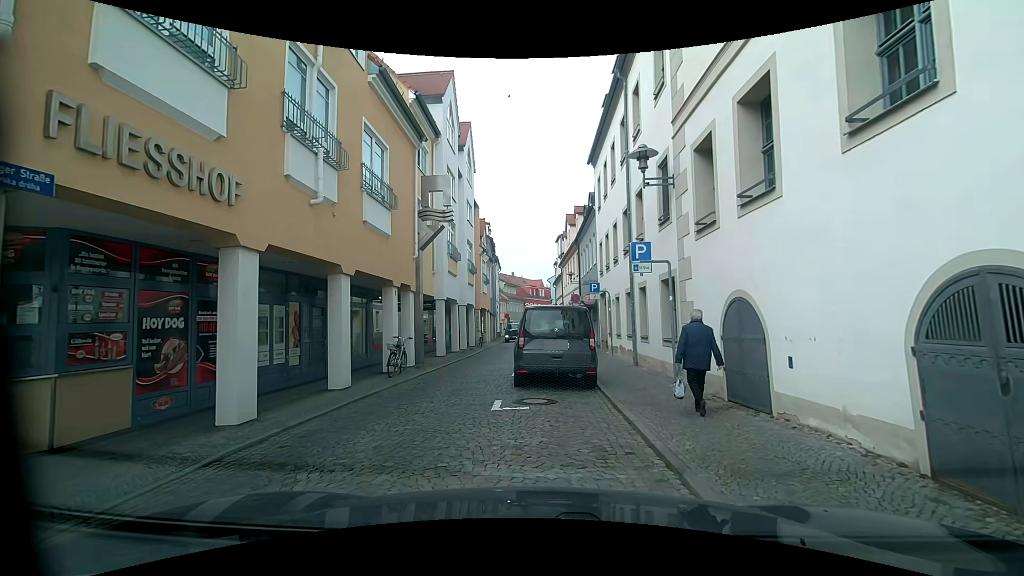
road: residential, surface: sett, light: Day
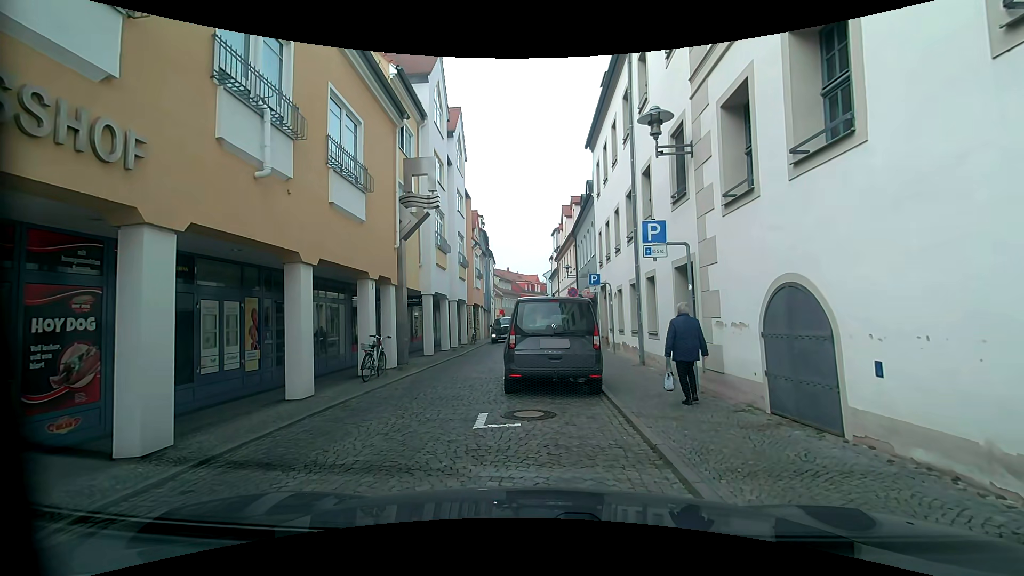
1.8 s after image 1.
(0.0, +1.6) m; 0°
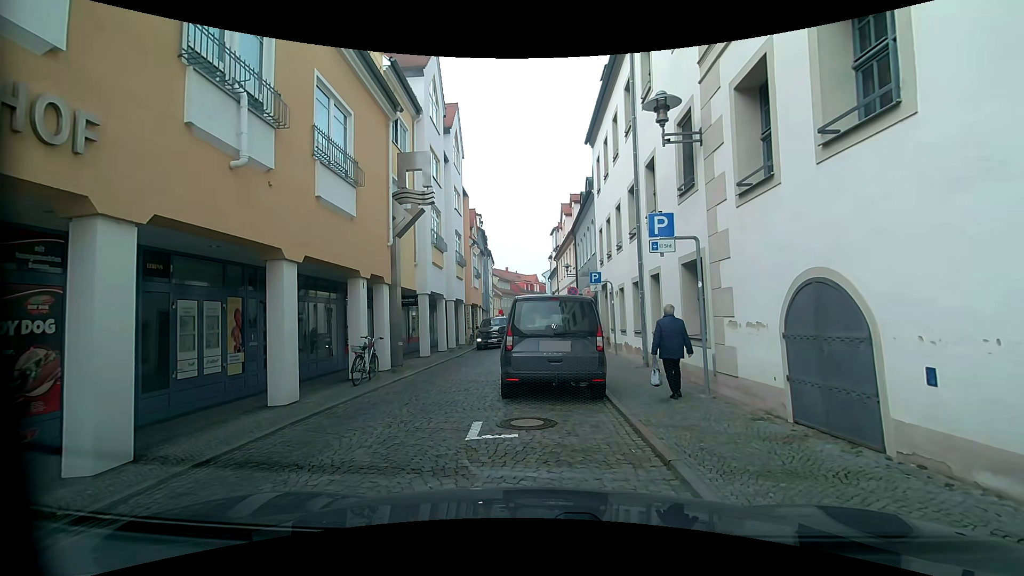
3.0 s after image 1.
(0.0, +0.6) m; 0°
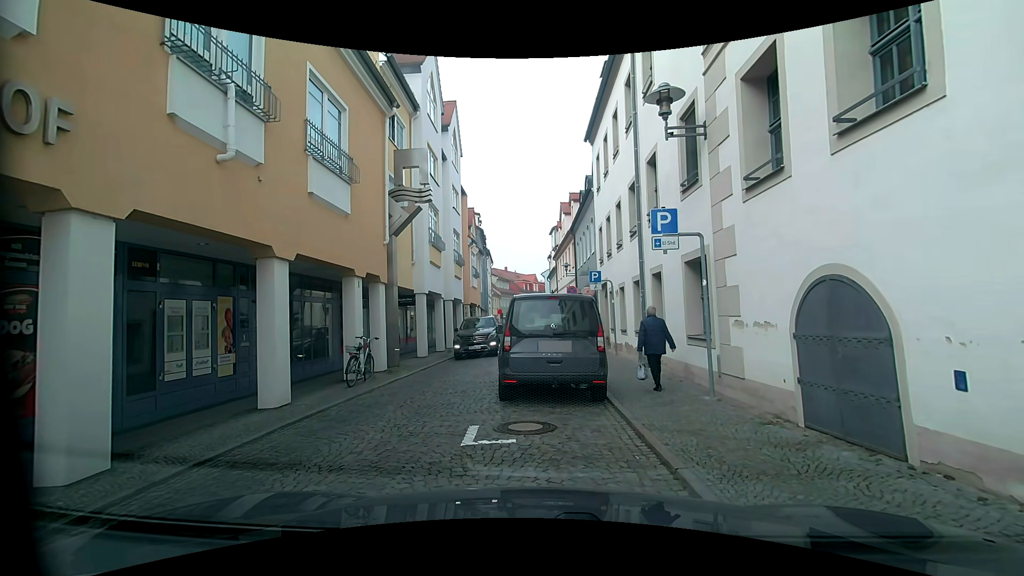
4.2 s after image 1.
(0.0, +0.3) m; 0°
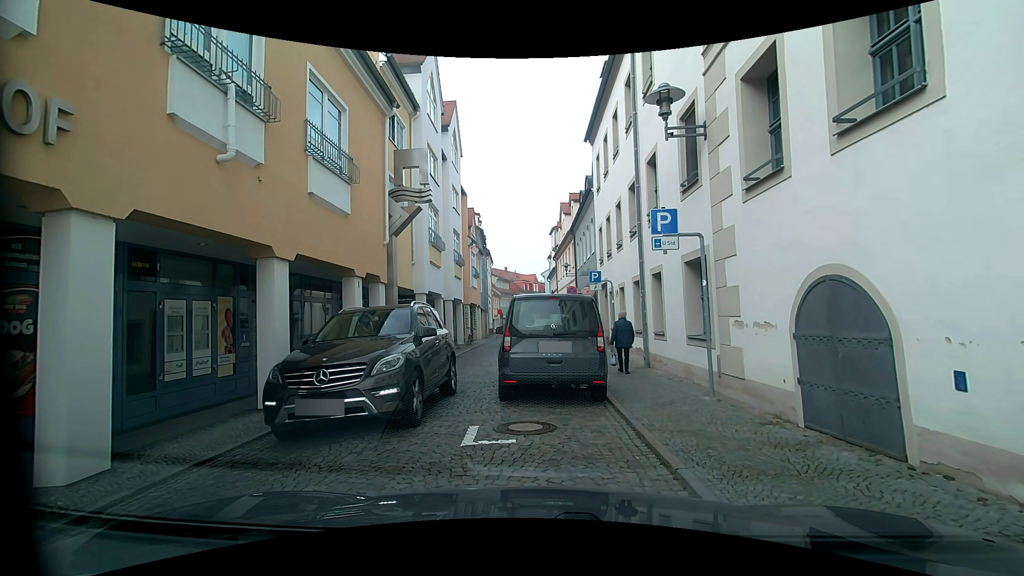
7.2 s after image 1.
(0.0, +0.1) m; 0°
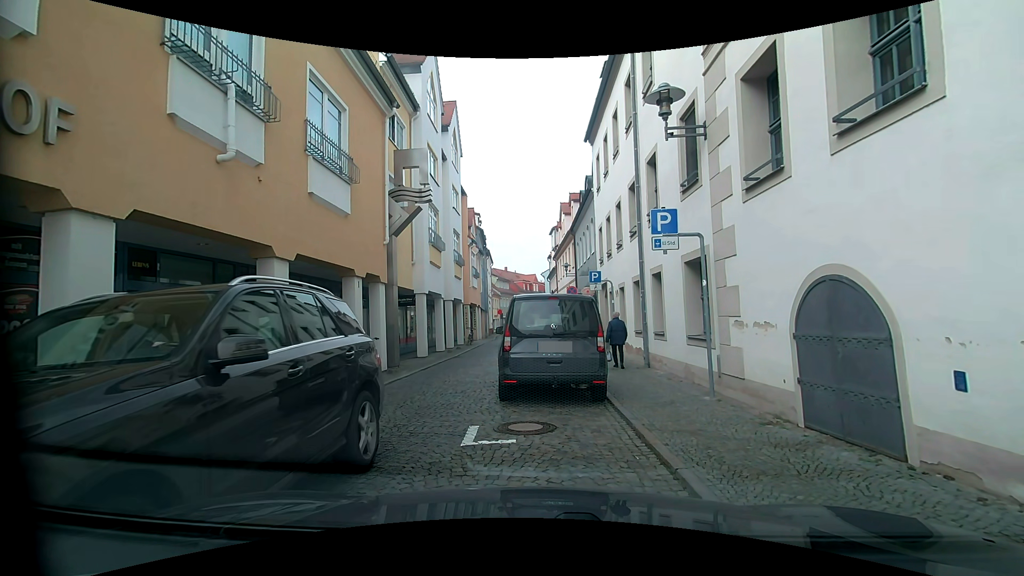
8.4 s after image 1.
(0.0, 0.0) m; 0°
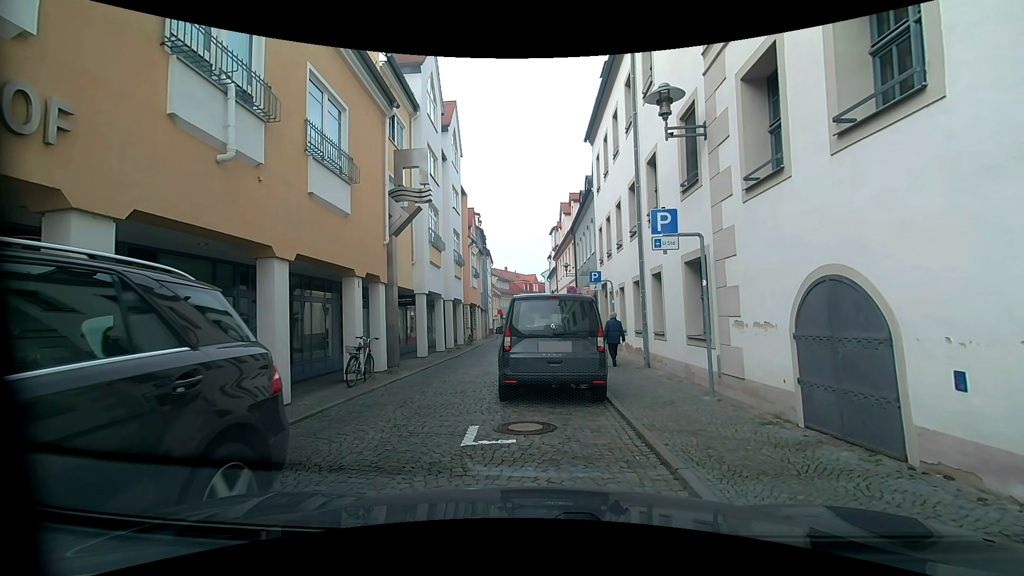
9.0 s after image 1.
(0.0, 0.0) m; 0°
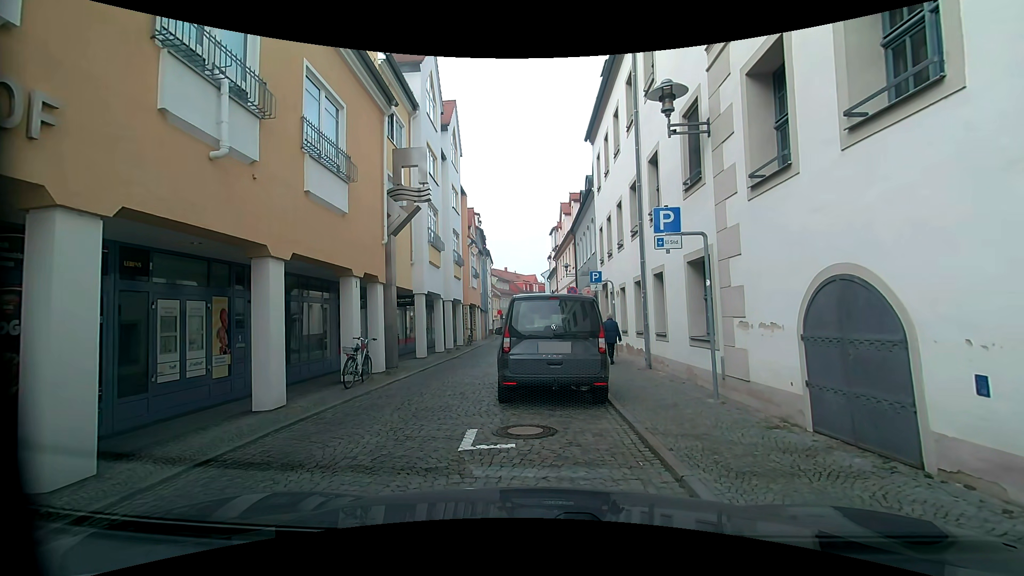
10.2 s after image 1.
(0.0, +0.1) m; 0°
